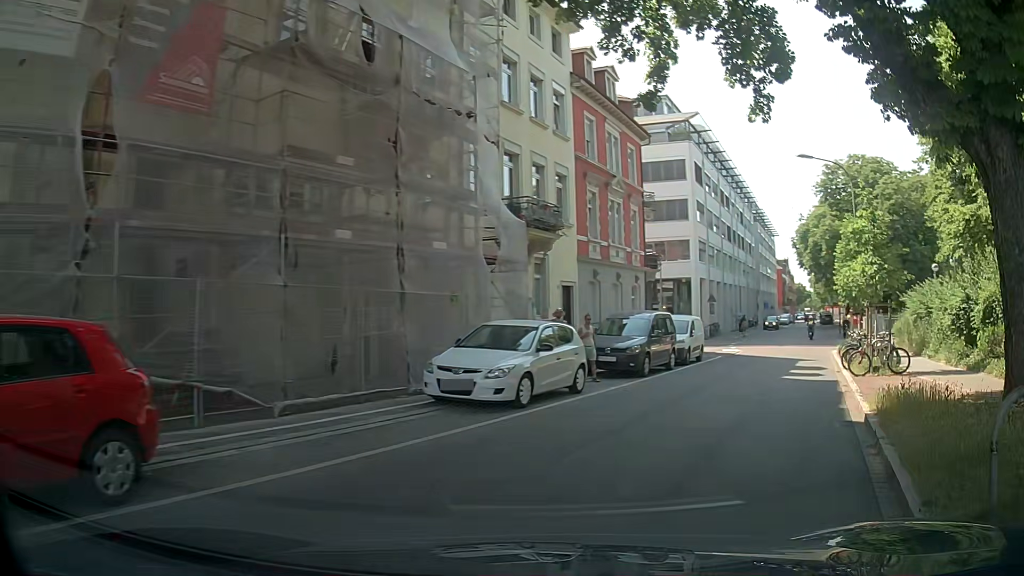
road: residential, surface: paving_stones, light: Day
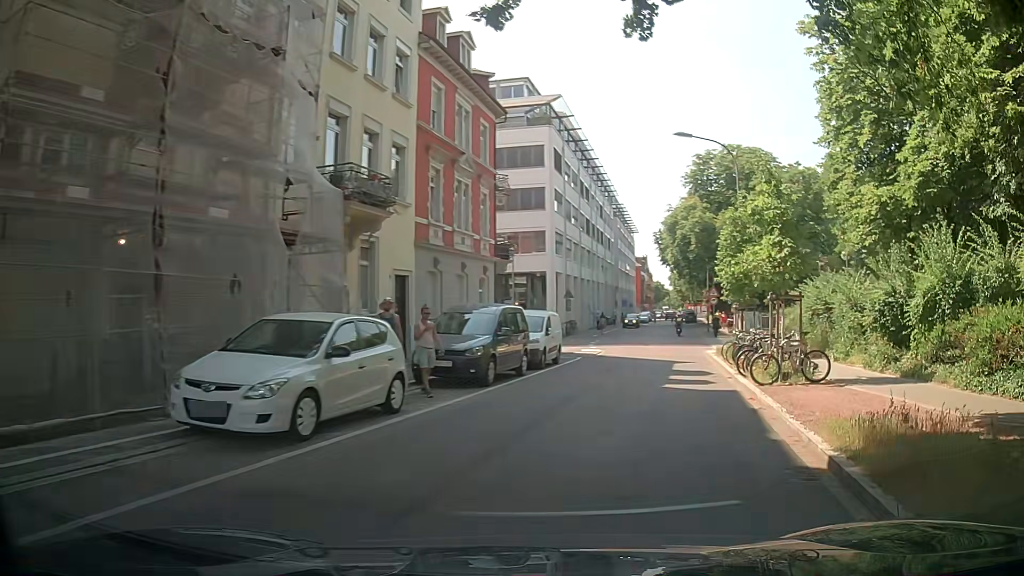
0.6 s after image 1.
(+0.4, +3.7) m; +12°
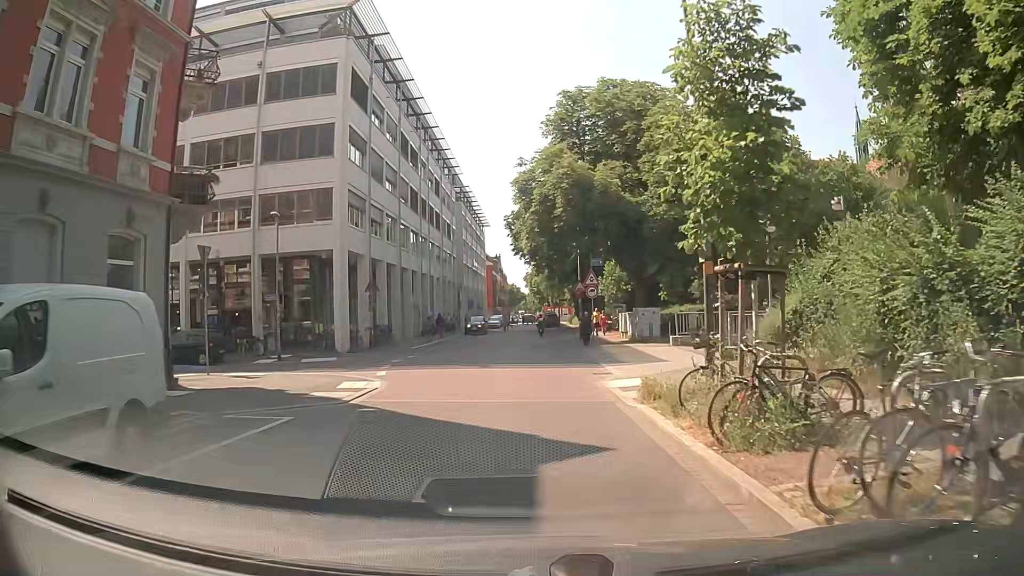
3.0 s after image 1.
(+2.6, +17.1) m; +13°
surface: asphalt
